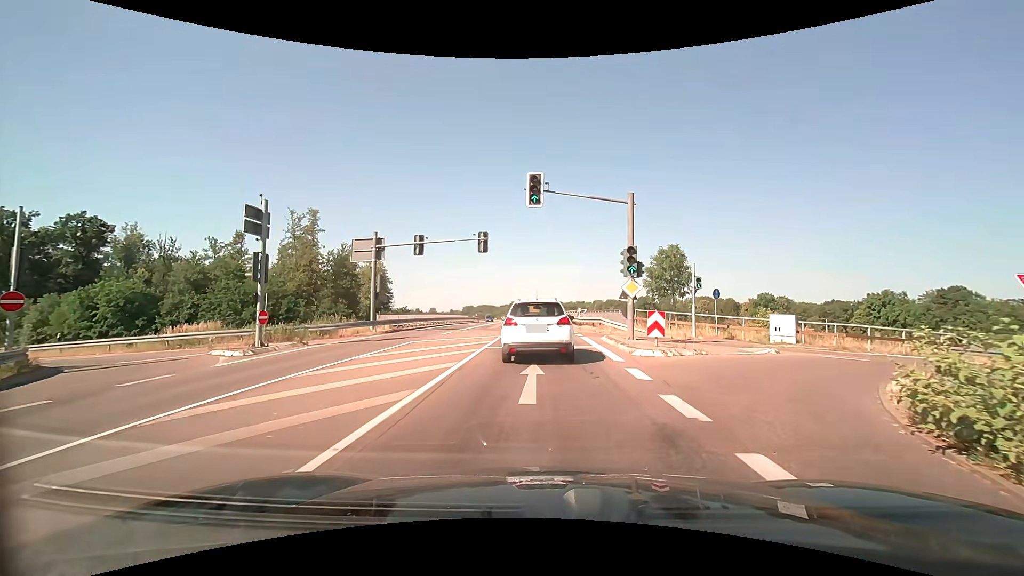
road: secondary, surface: asphalt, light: Day
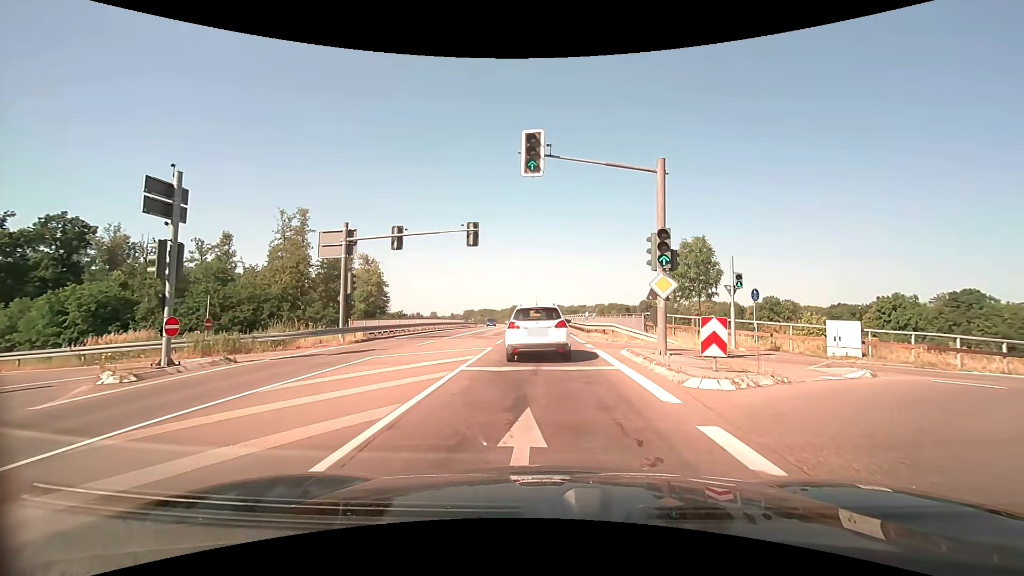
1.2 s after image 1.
(0.0, +5.0) m; 0°
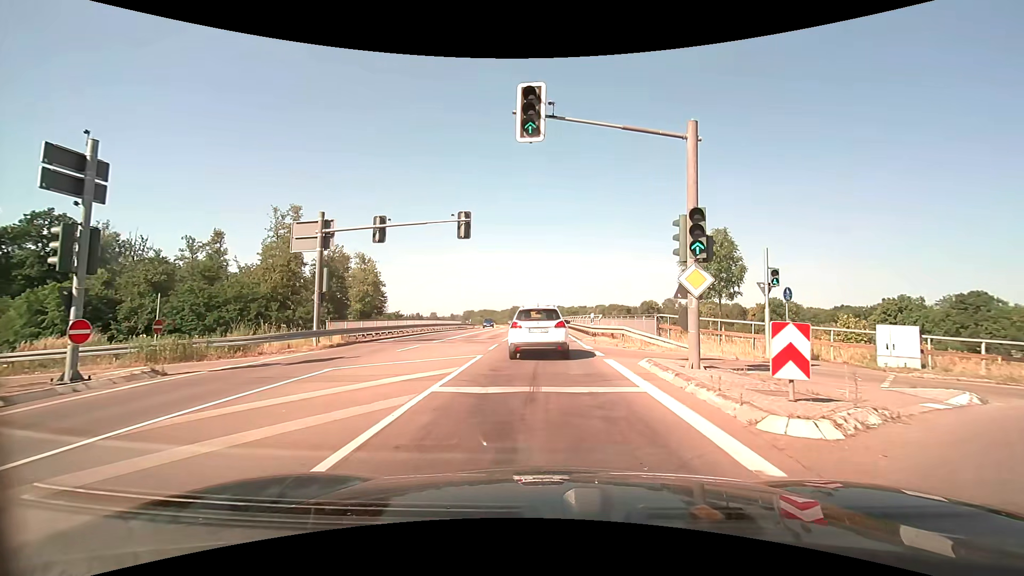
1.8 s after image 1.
(0.0, +3.1) m; 0°
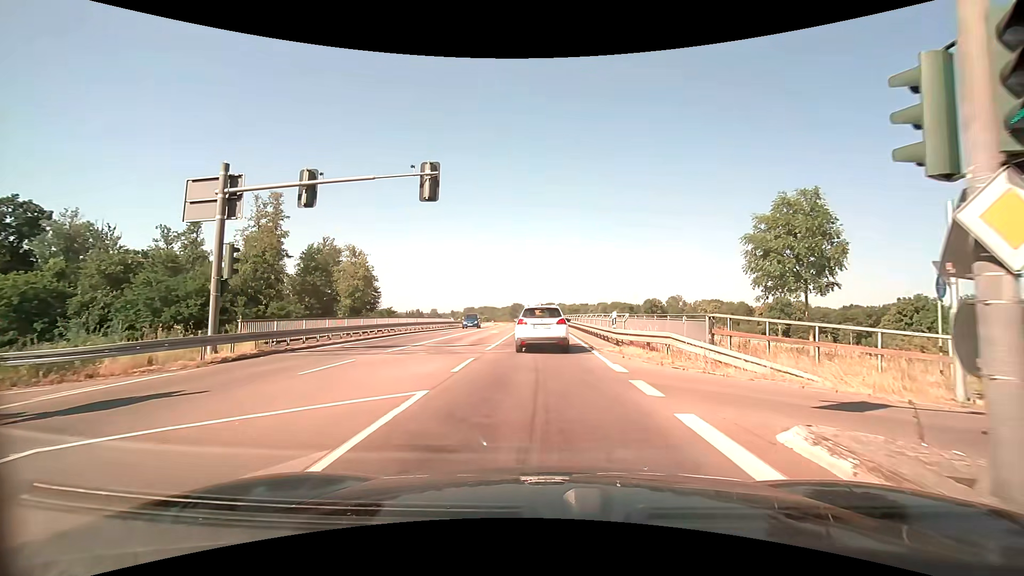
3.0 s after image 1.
(0.0, +7.7) m; -1°
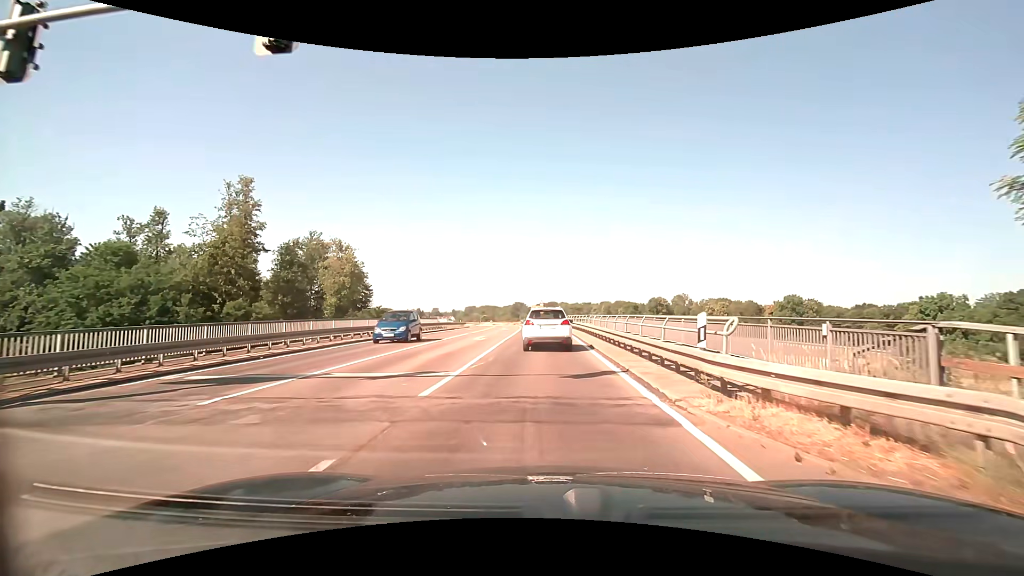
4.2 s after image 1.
(+0.1, +9.7) m; 0°
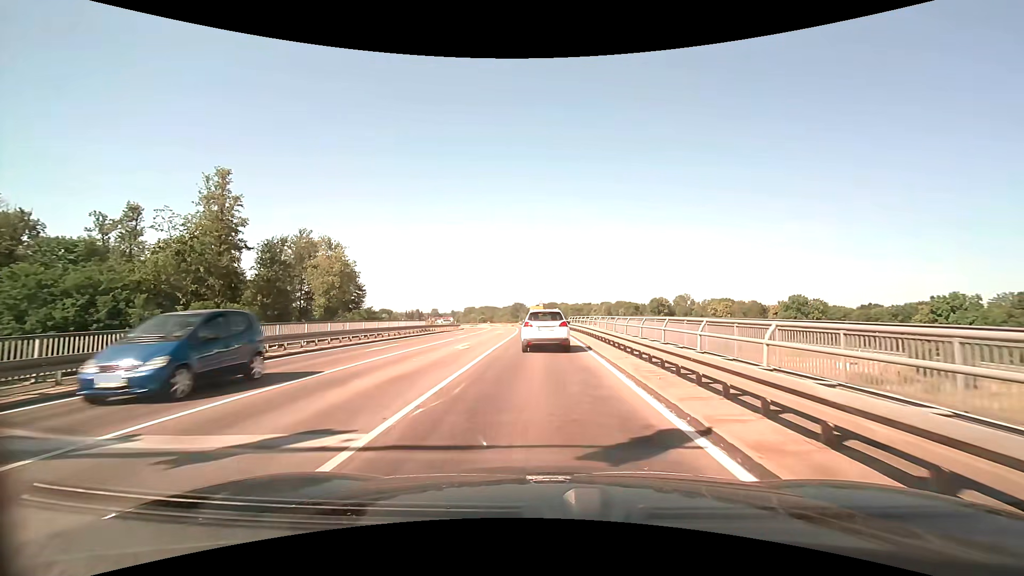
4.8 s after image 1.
(0.0, +5.6) m; 0°
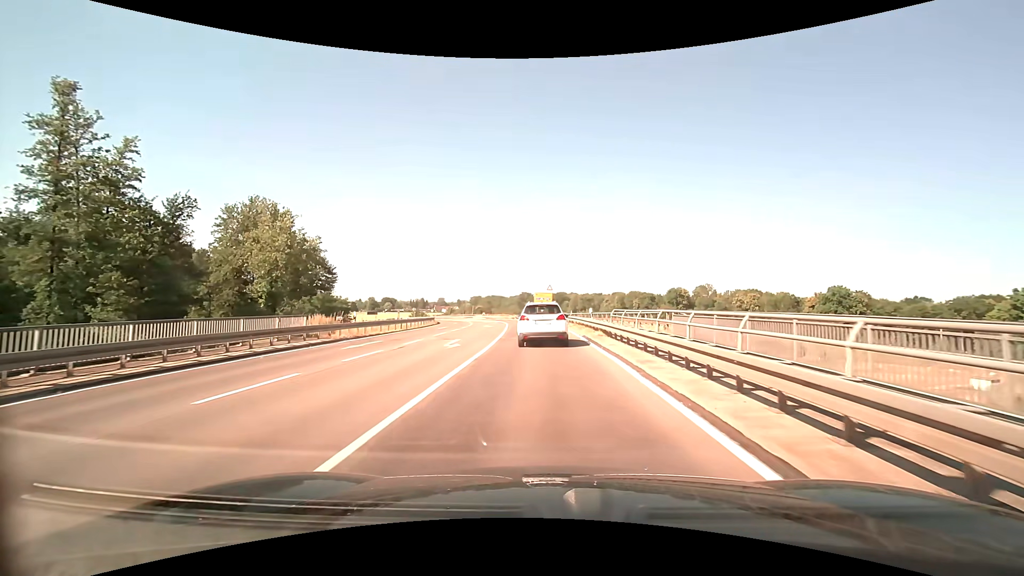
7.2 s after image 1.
(-0.1, +25.8) m; -1°
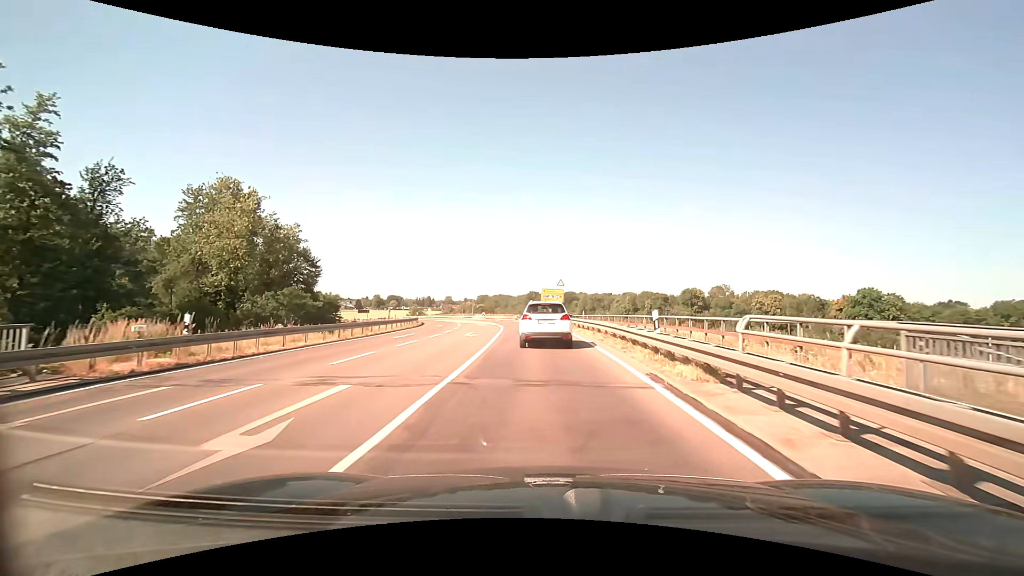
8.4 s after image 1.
(-0.1, +13.0) m; -1°
(0, +10) (0, +20) (-1, +30) (-2, +40) (-3, +50) (-4, +60) (-5, +70) (-7, +80) (-6, +90) (-3, +99) m
